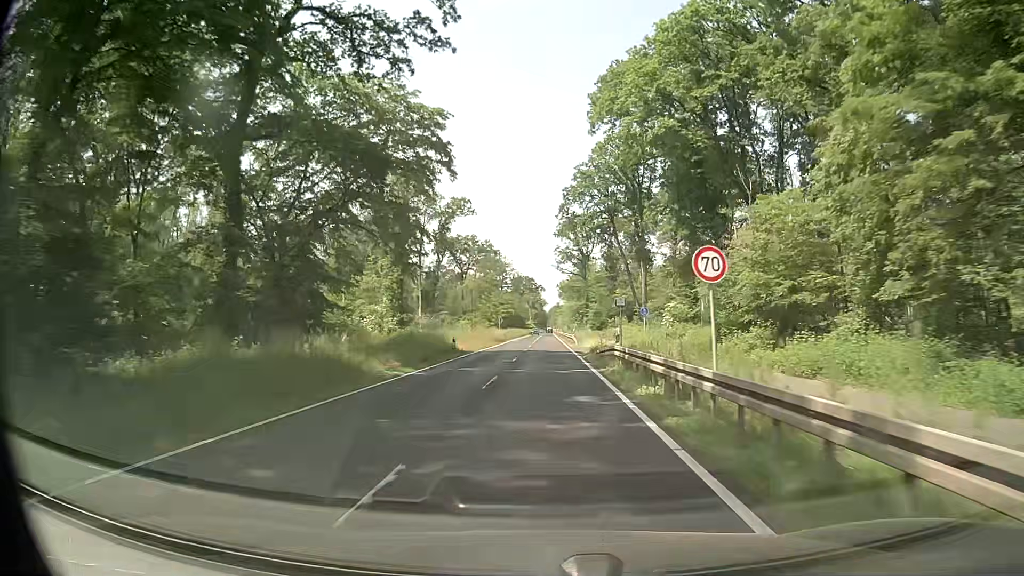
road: secondary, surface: asphalt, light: Day
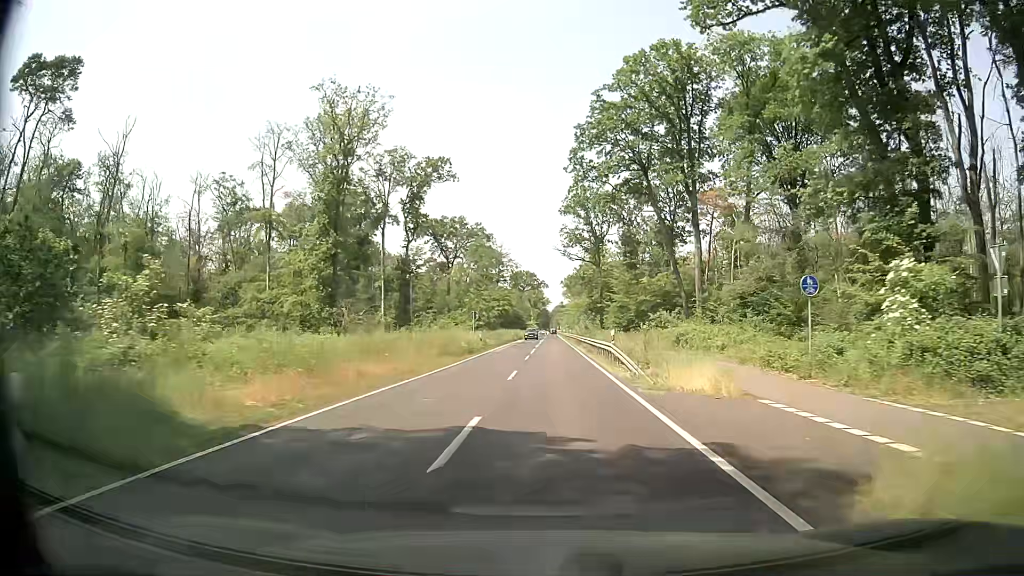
(-0.1, +32.4) m; 0°
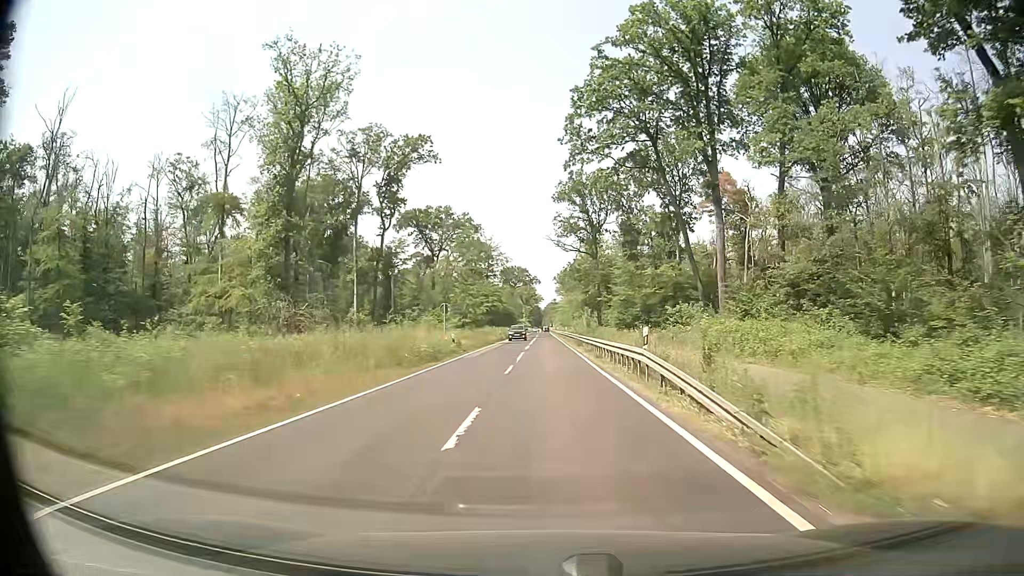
(0.0, +10.8) m; 0°
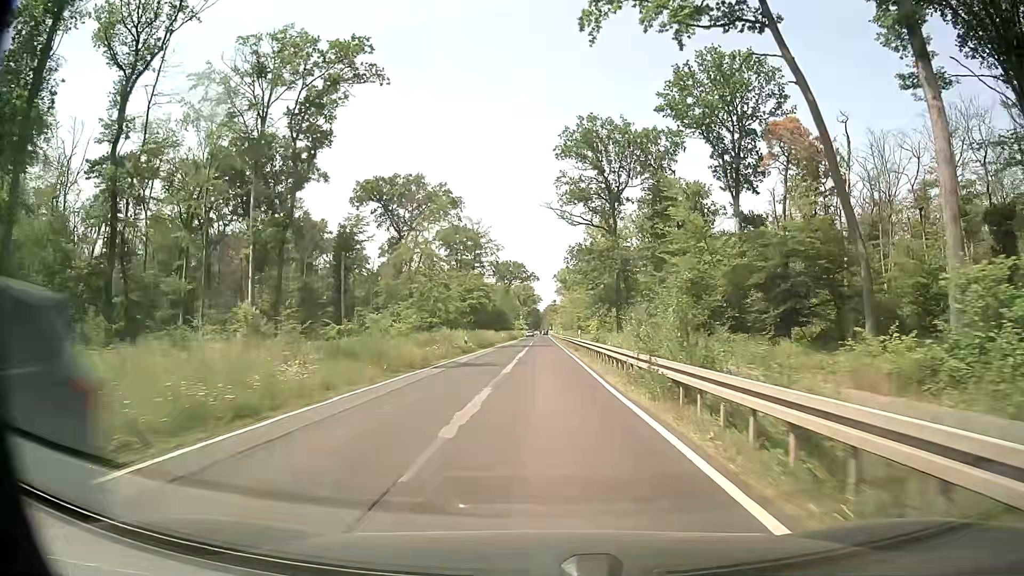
(+0.5, +32.1) m; +1°
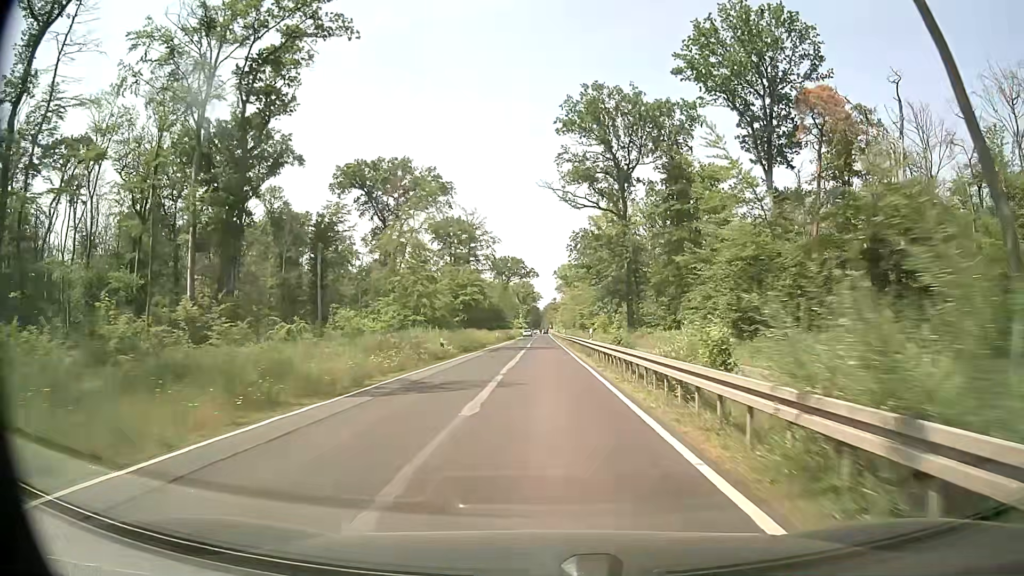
(0.0, +10.6) m; 0°
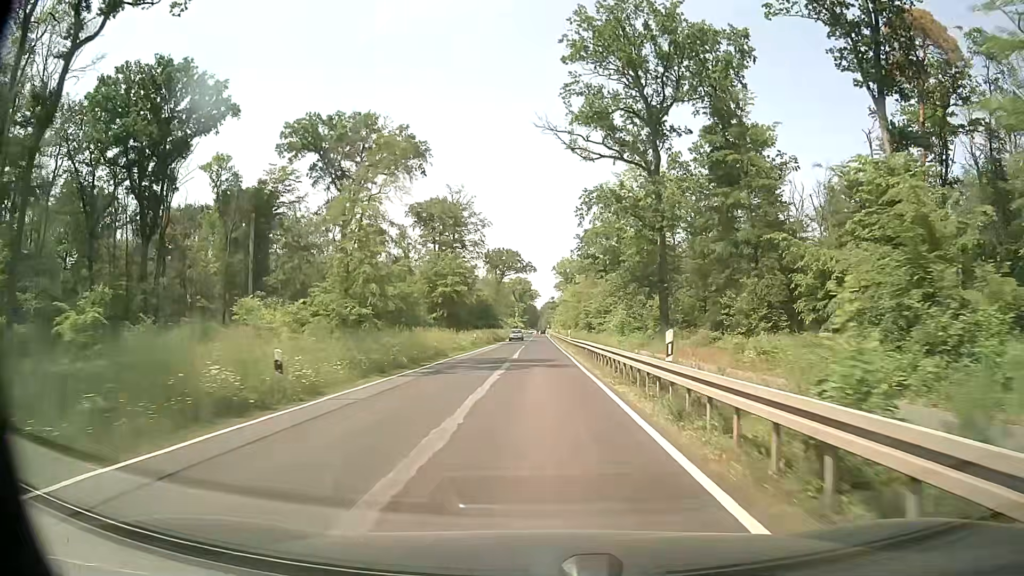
(0.0, +21.3) m; 0°
